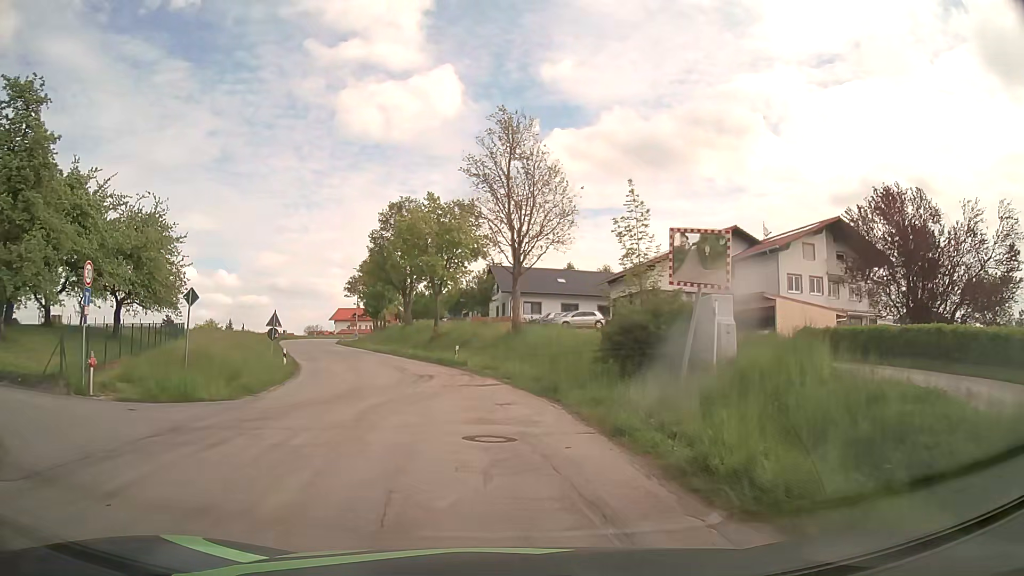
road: tertiary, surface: asphalt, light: Day
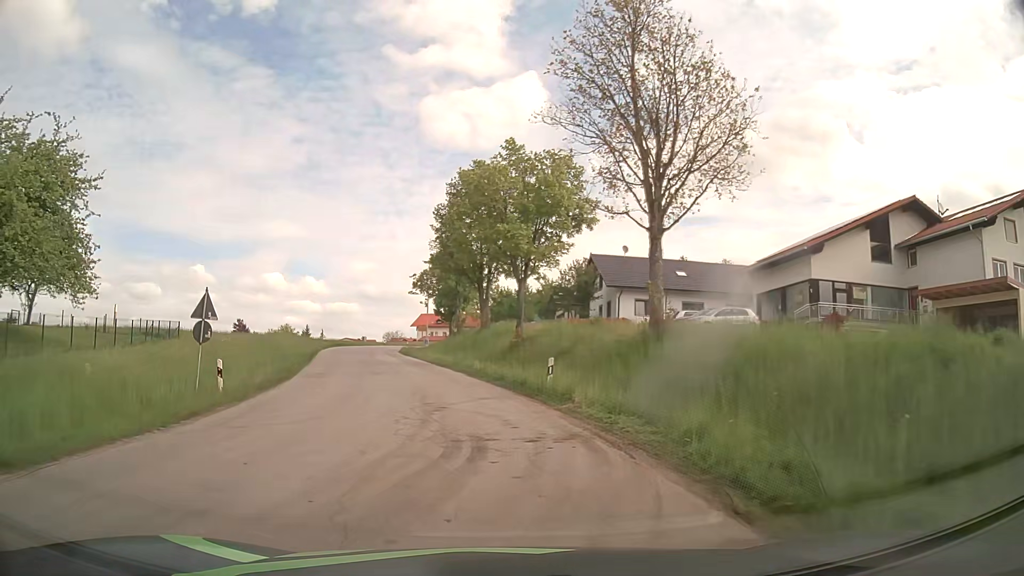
(-1.0, +16.4) m; -8°
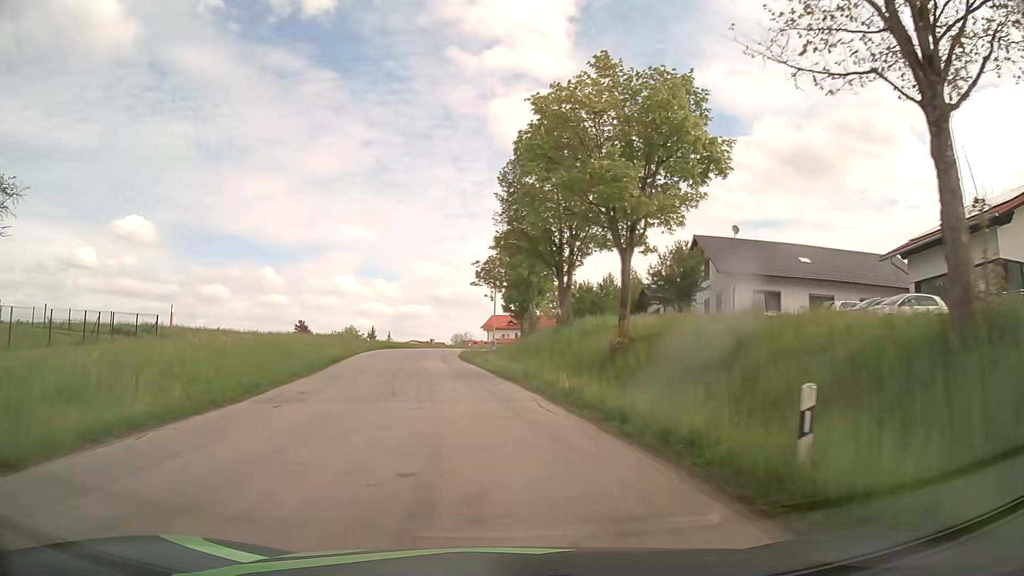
(-0.6, +12.2) m; -6°
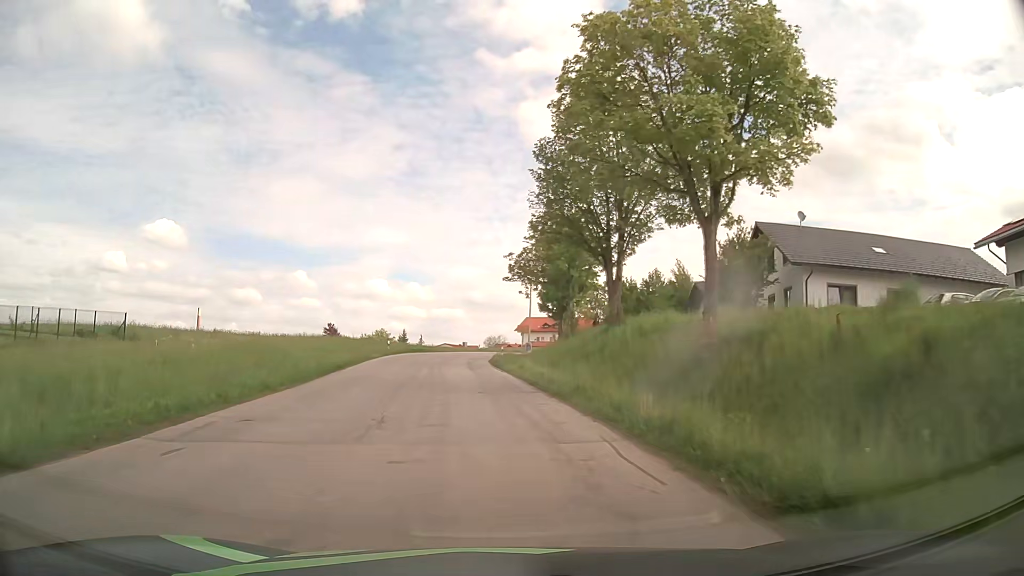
(-0.1, +6.4) m; -3°
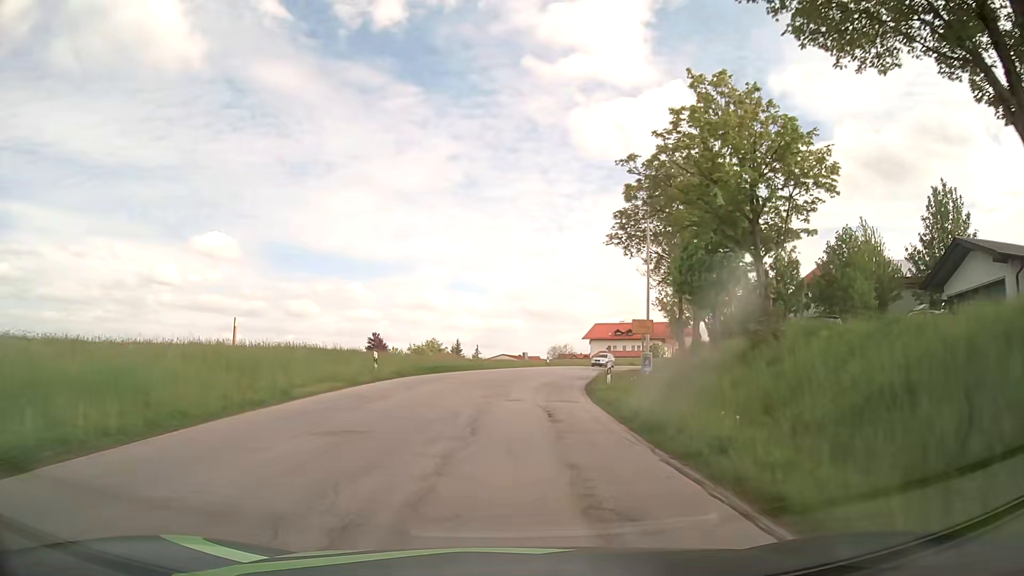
(-1.8, +26.9) m; -6°
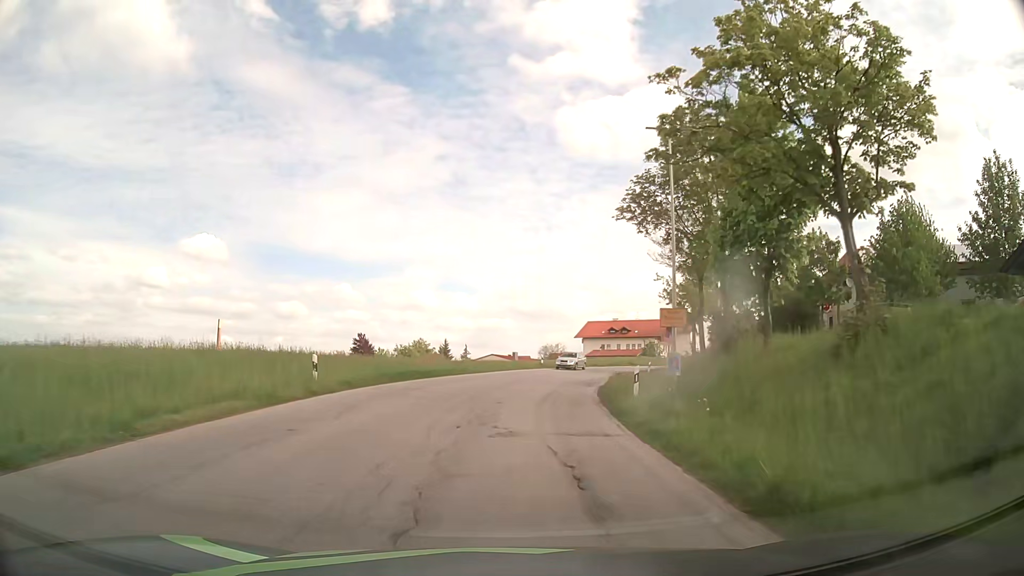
(0.0, +7.1) m; +1°
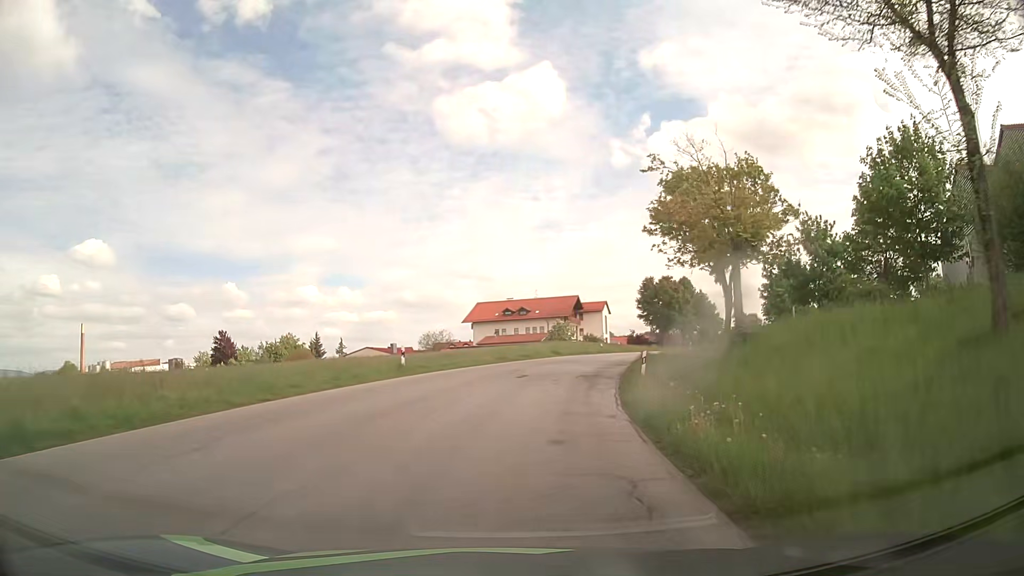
(+2.3, +29.6) m; +9°
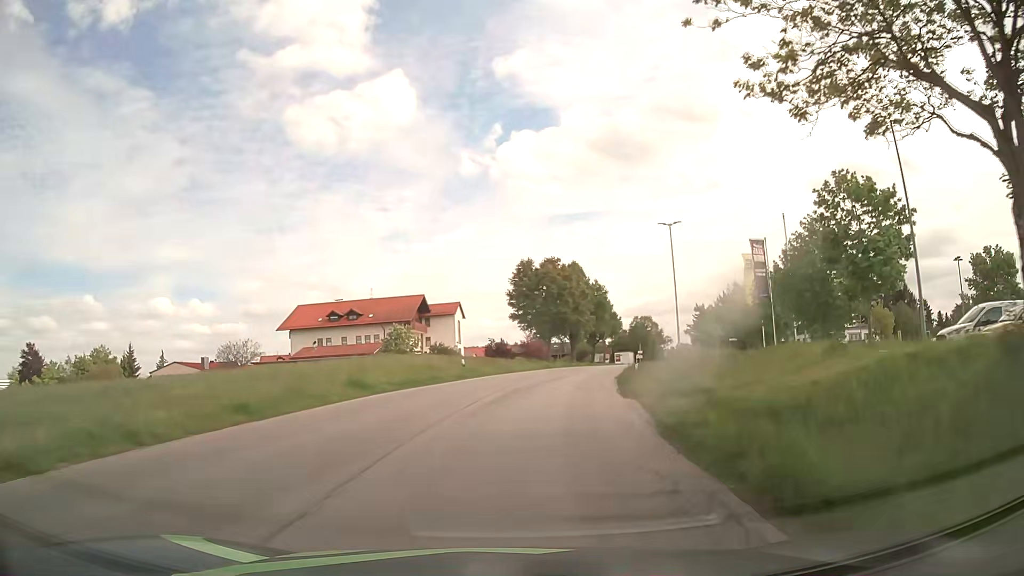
(+3.4, +31.4) m; +12°
(0, +10) (+2, +20) (+3, +30) (+6, +39) (+8, +49) (+11, +59) (+15, +68) (+19, +77) (+22, +87) (+26, +96) m
